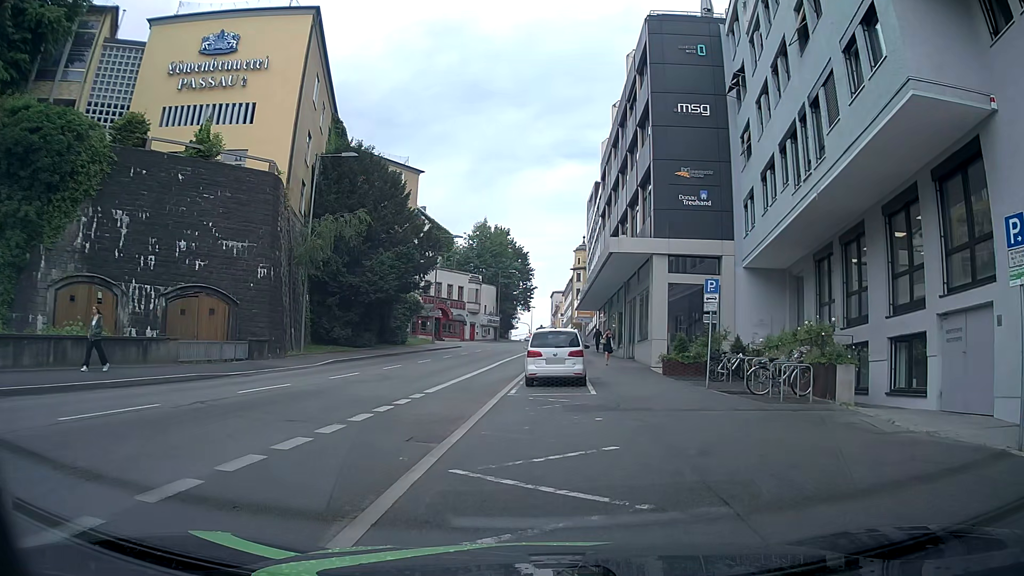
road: tertiary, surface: asphalt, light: Day
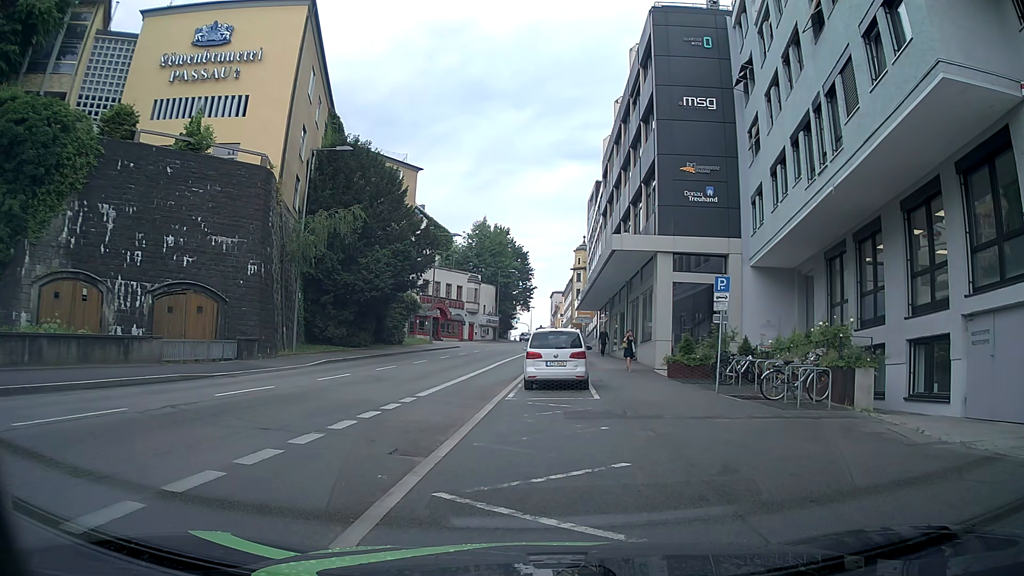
(0.0, +1.0) m; 0°
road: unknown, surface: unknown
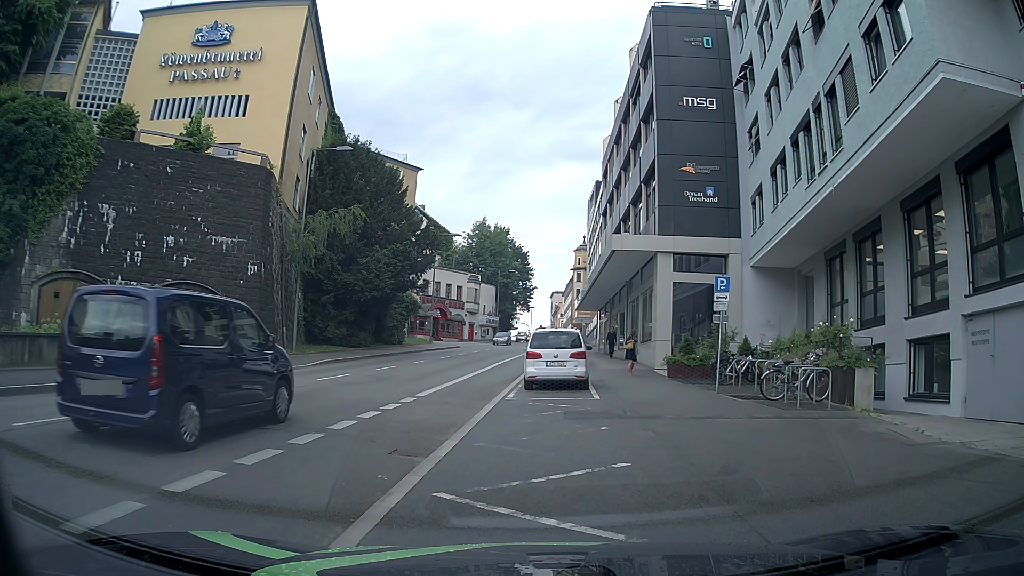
(0.0, 0.0) m; 0°
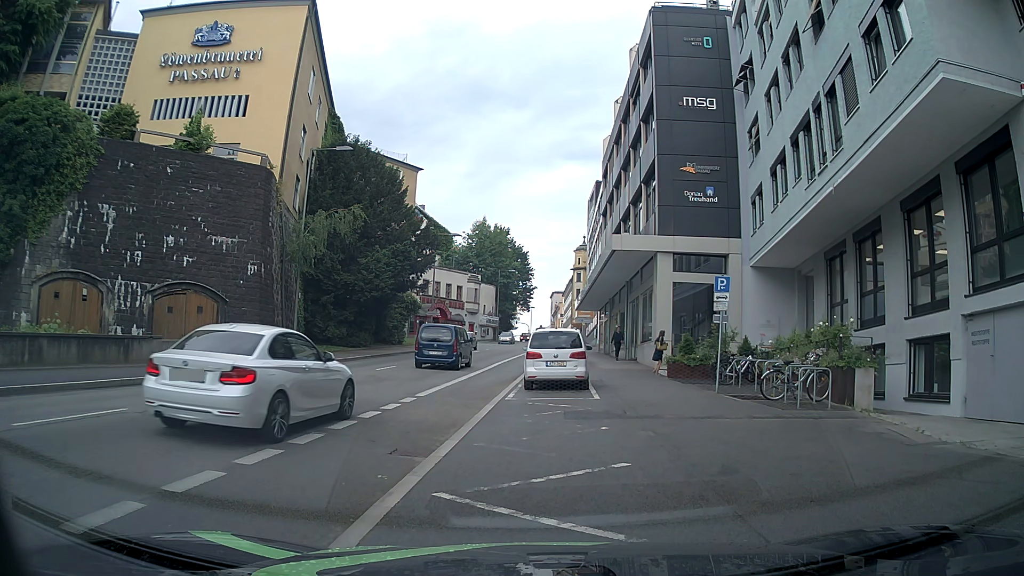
(0.0, 0.0) m; 0°
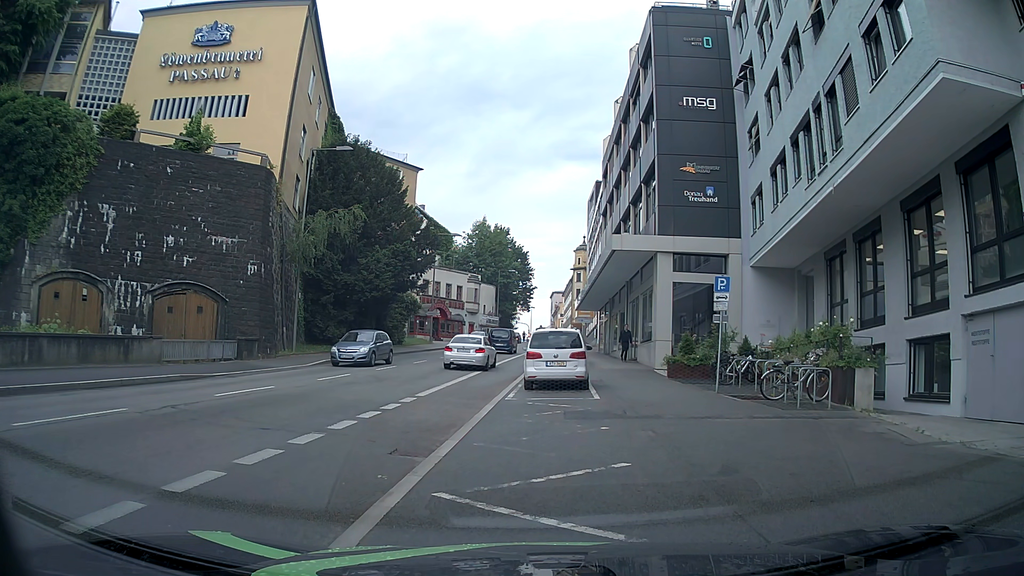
(0.0, 0.0) m; 0°
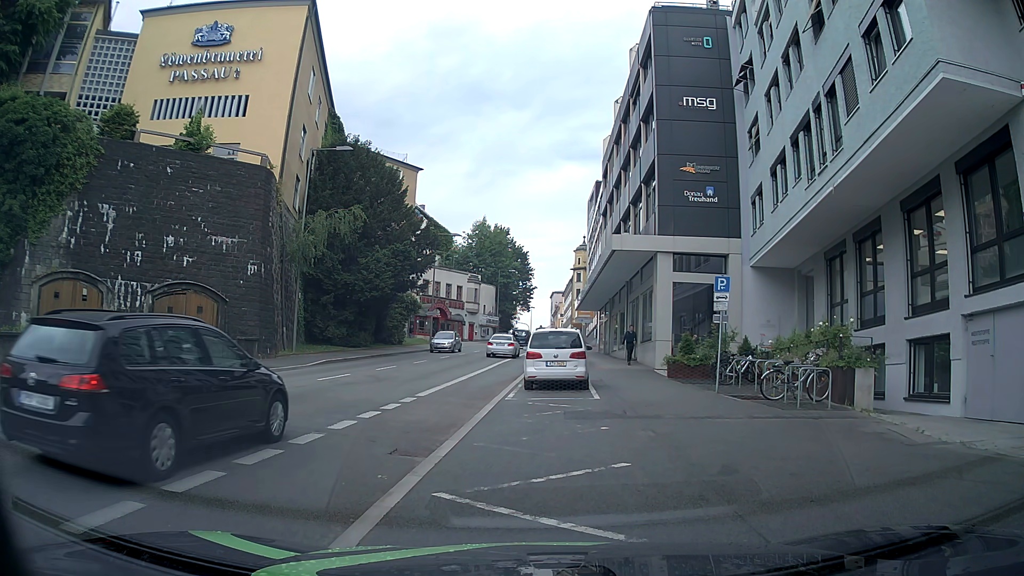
(0.0, 0.0) m; 0°
